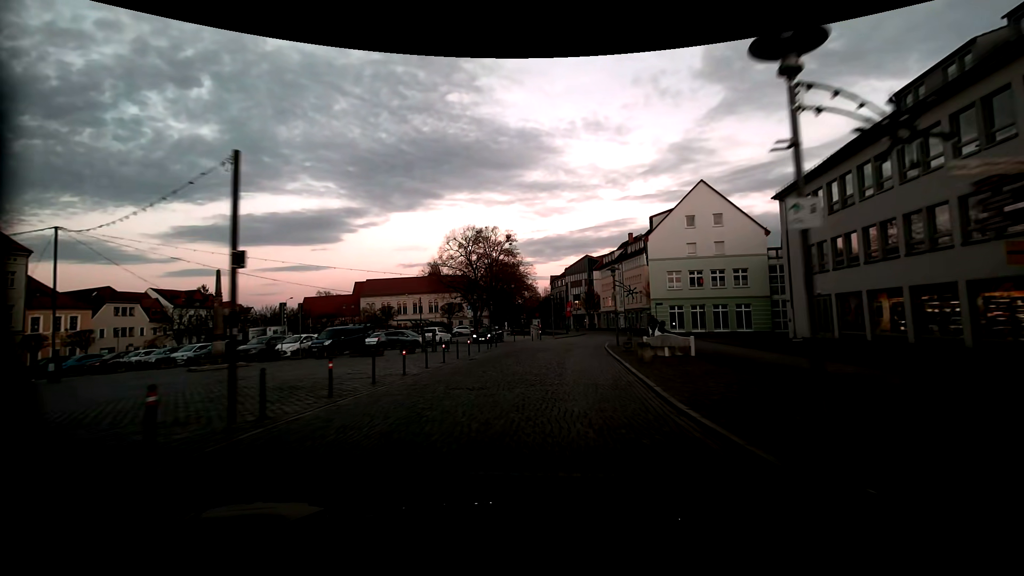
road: residential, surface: sett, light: Dusk
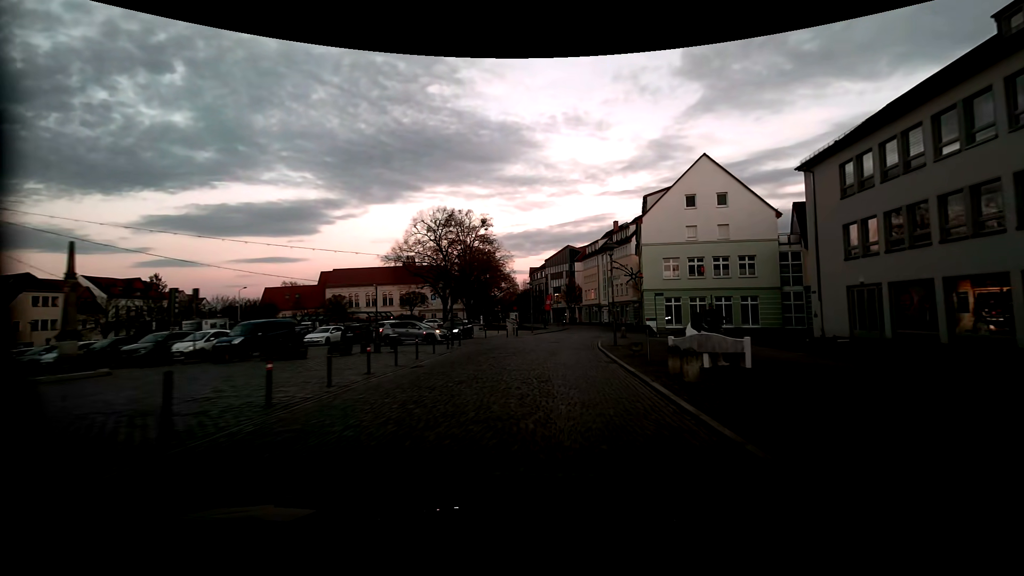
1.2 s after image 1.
(0.0, +7.1) m; +2°
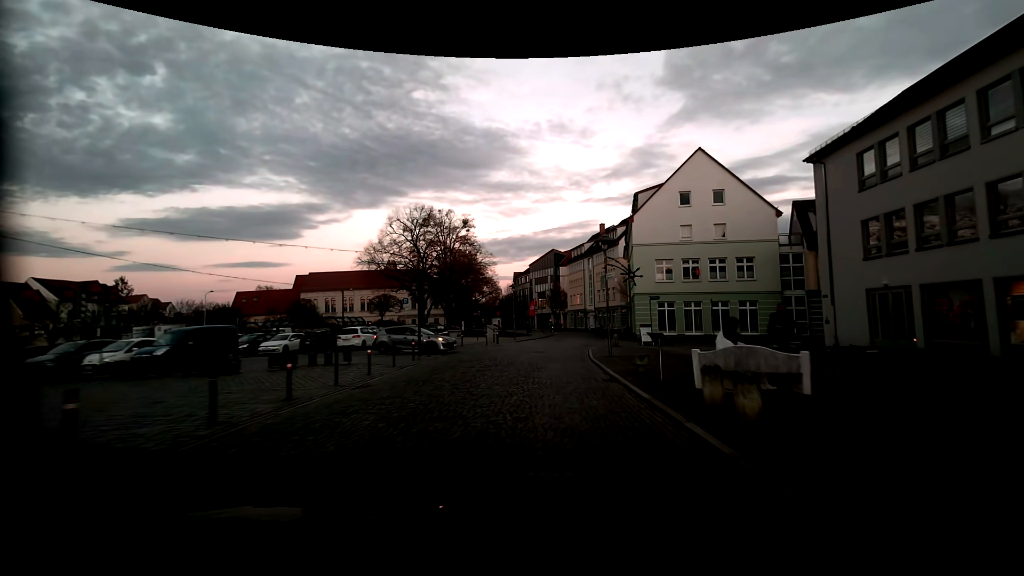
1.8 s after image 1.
(0.0, +3.6) m; +2°
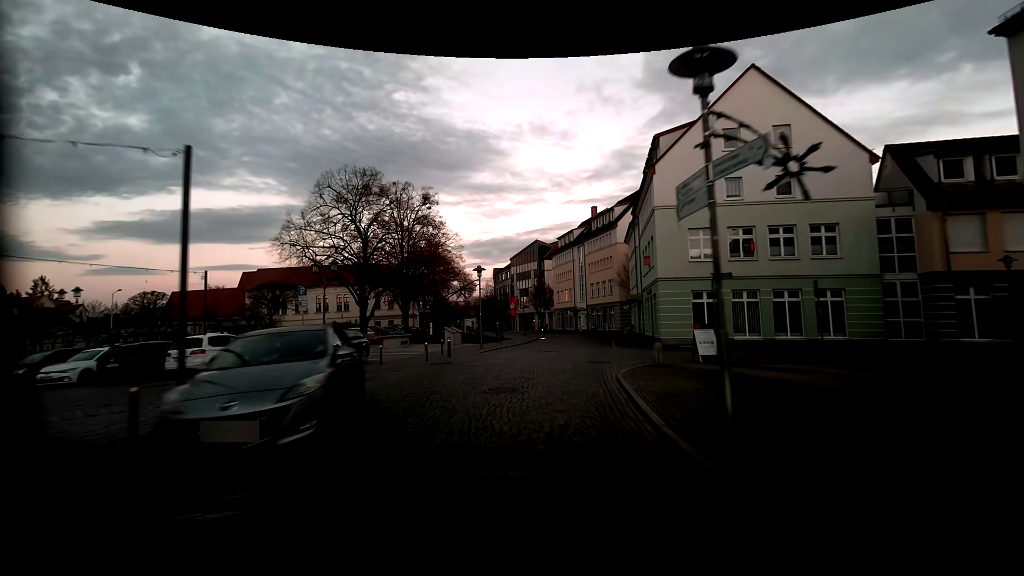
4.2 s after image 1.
(+0.1, +13.4) m; +1°
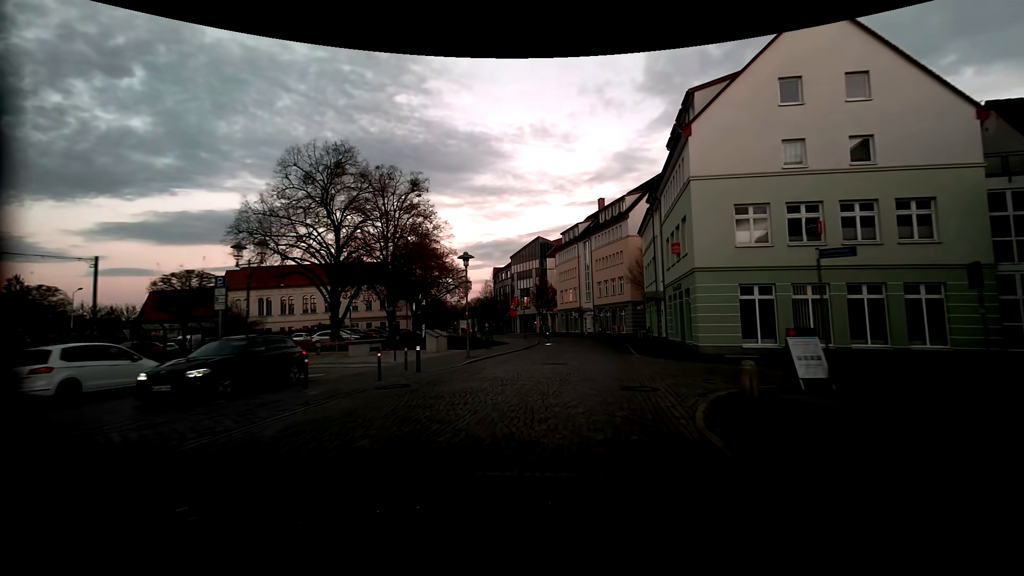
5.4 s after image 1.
(-0.1, +6.2) m; -1°
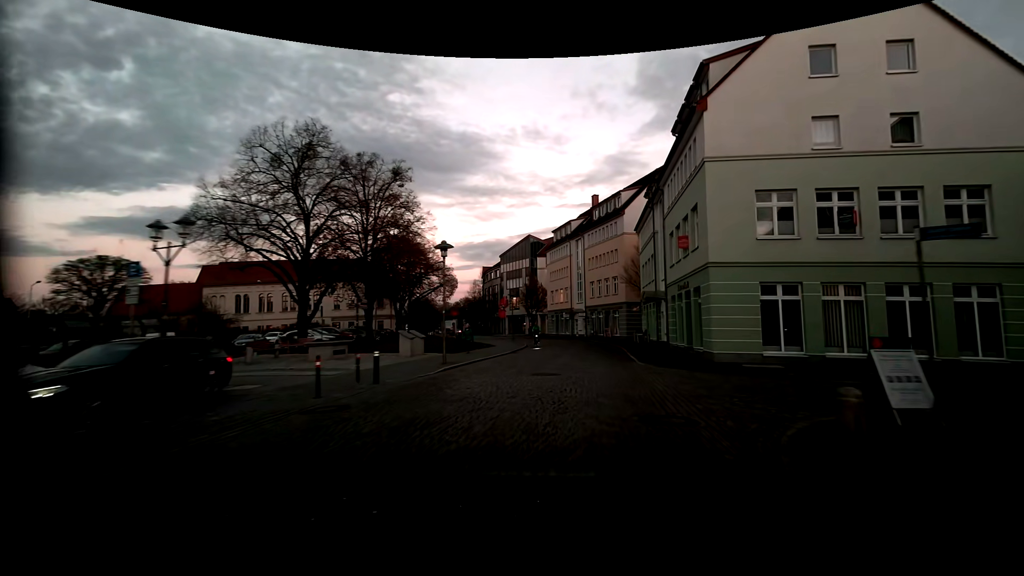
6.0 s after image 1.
(0.0, +3.2) m; +1°
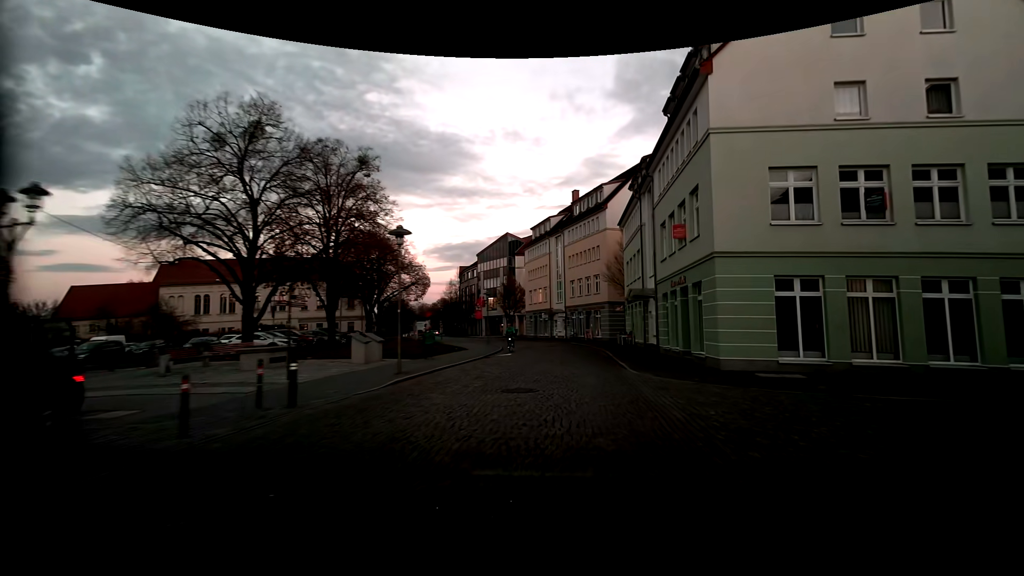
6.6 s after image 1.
(+0.1, +3.2) m; +3°
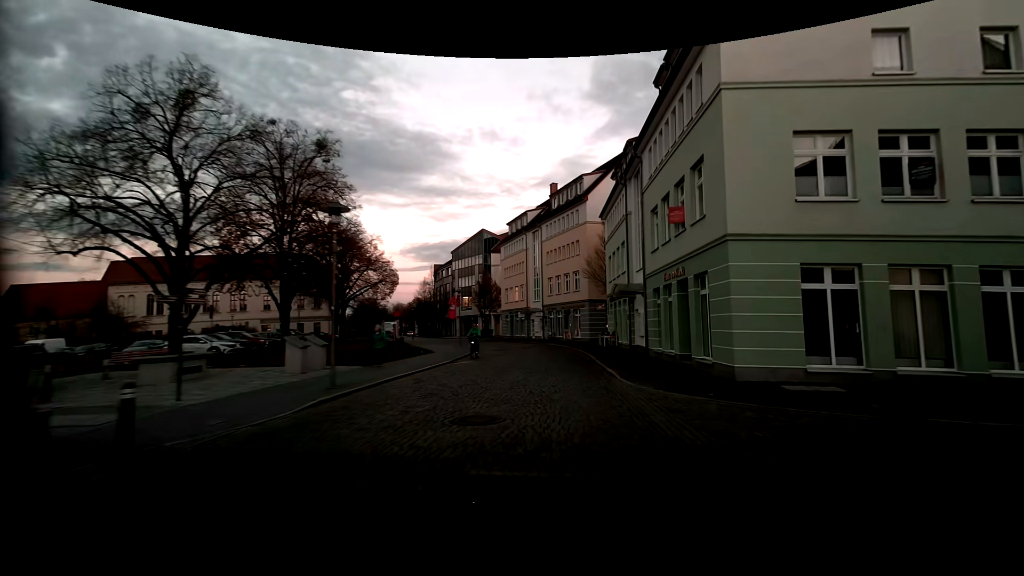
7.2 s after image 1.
(+0.1, +3.3) m; +4°
